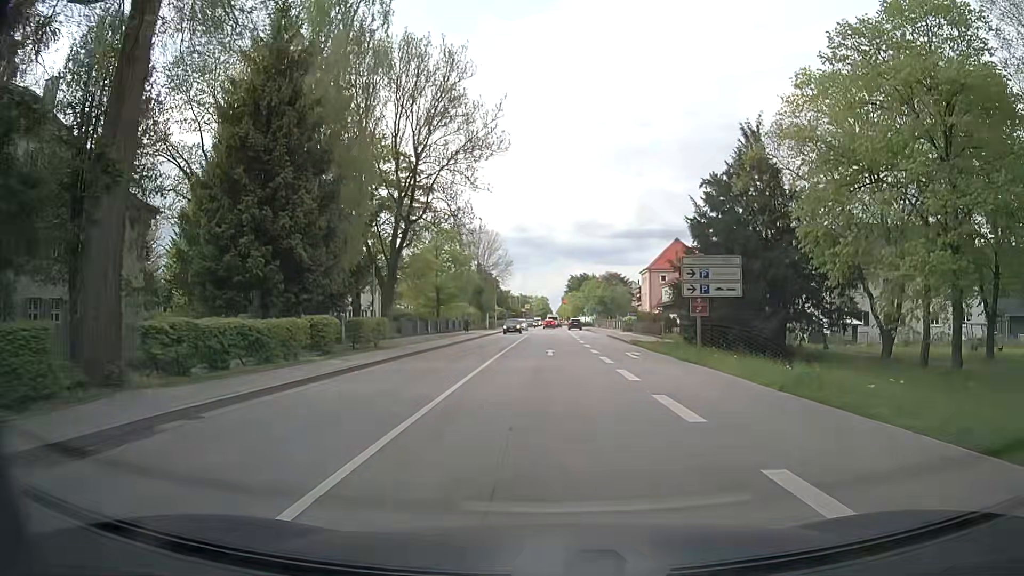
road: secondary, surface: asphalt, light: Day
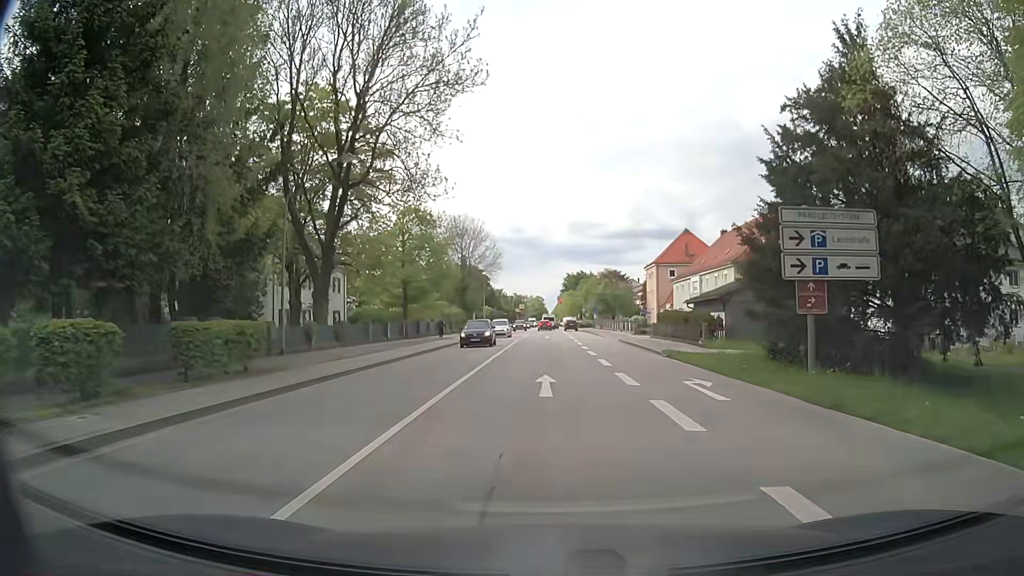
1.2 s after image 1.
(+0.2, +12.6) m; +1°
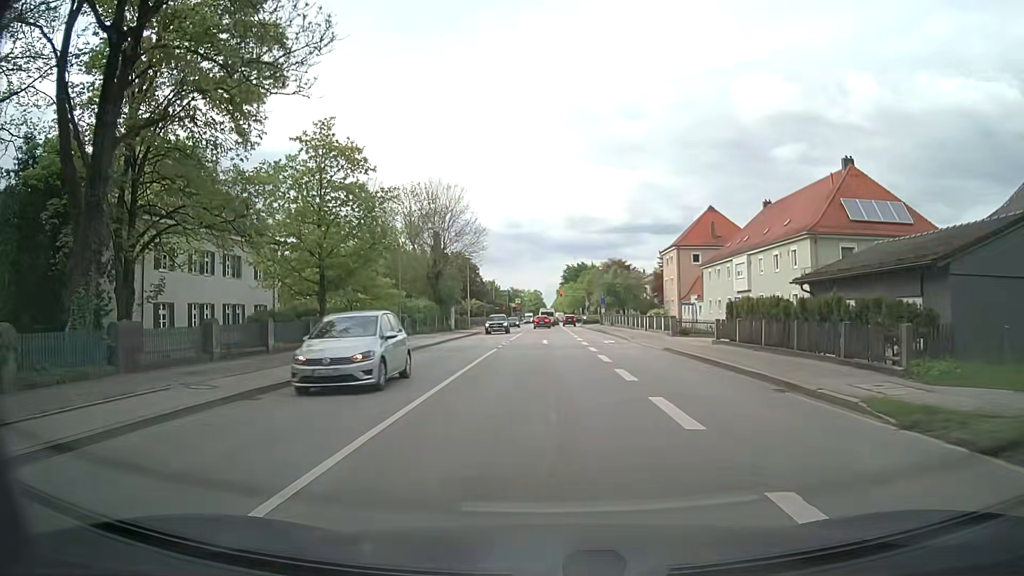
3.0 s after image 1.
(+0.1, +18.2) m; 0°
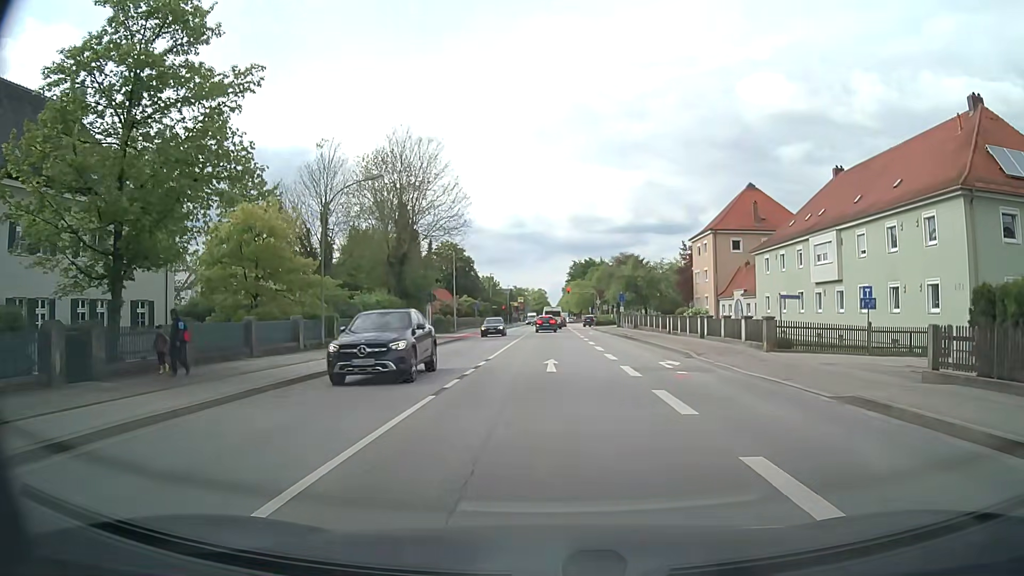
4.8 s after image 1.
(-0.1, +16.7) m; 0°
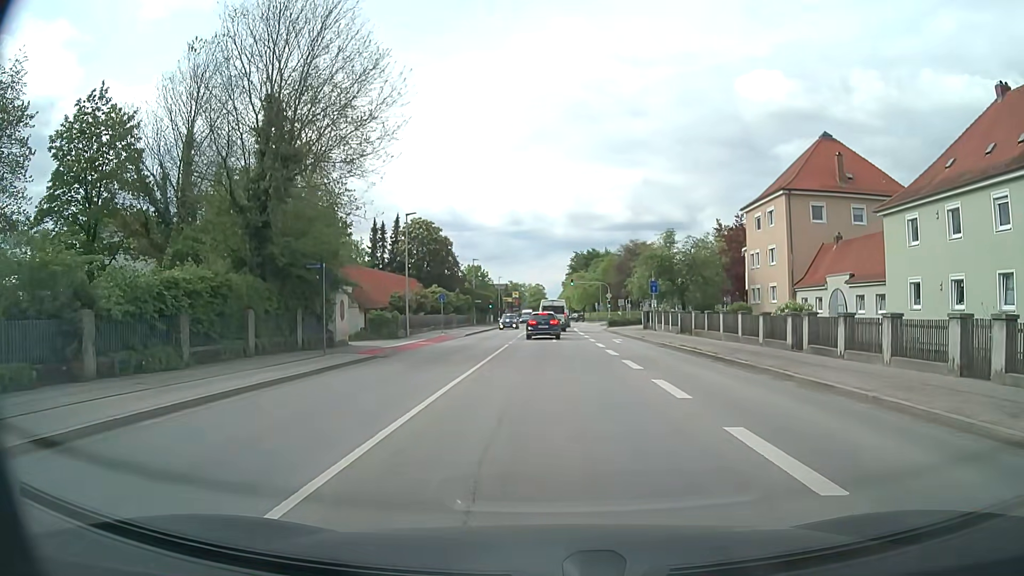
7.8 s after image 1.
(-0.1, +22.2) m; 0°
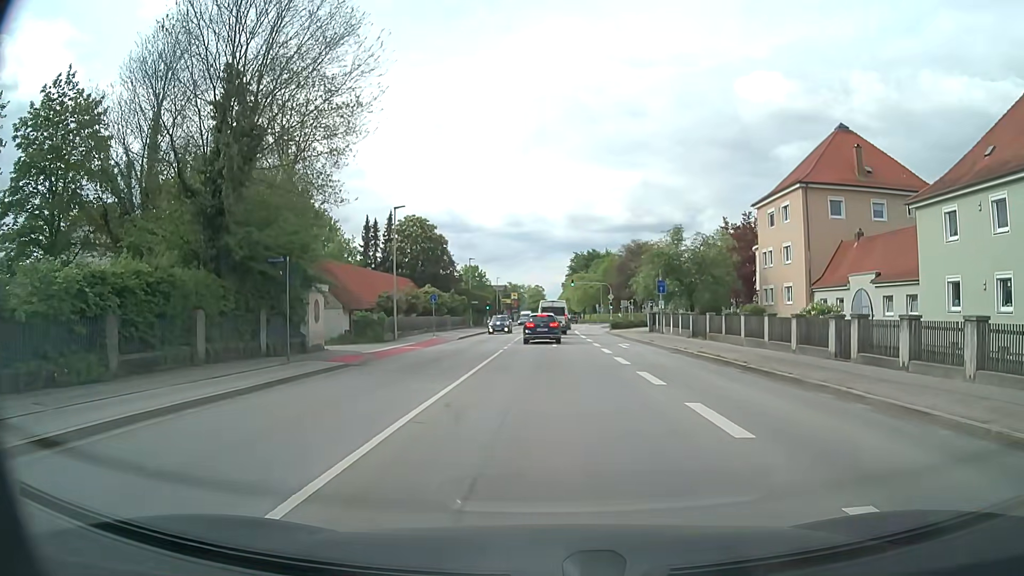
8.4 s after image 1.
(0.0, +3.4) m; 0°
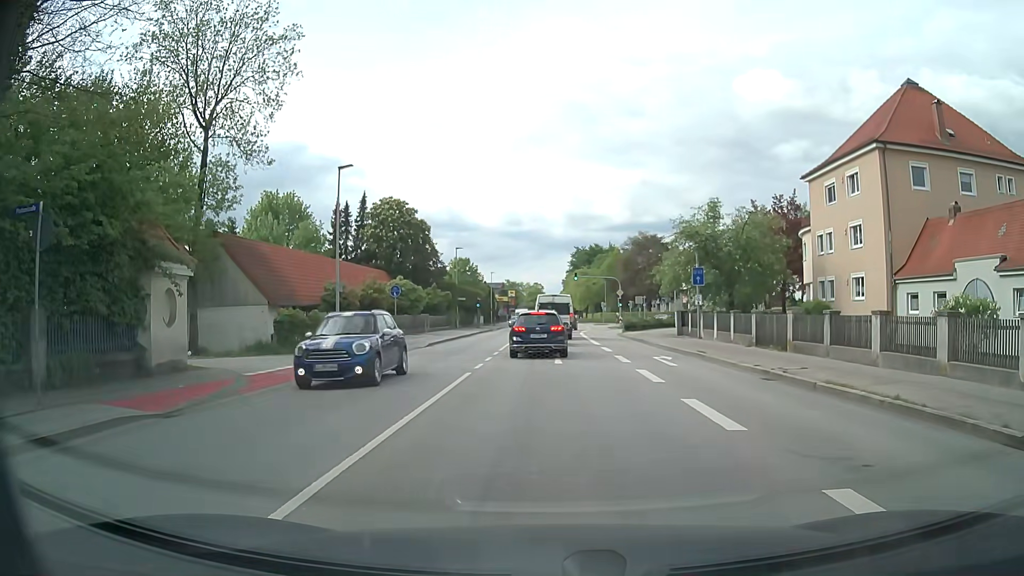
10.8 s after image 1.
(0.0, +11.4) m; 0°
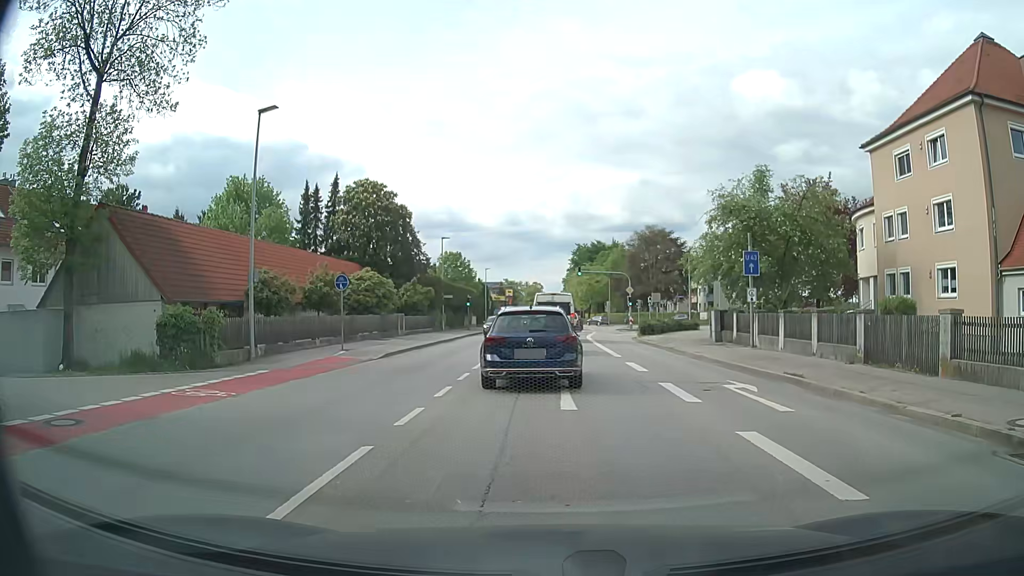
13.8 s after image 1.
(0.0, +9.1) m; +2°
(0, +10) (0, +20) (-1, +30) (0, +40) (0, +50) (0, +60) (+1, +70) (+1, +80) (+1, +90) (0, +100) m
